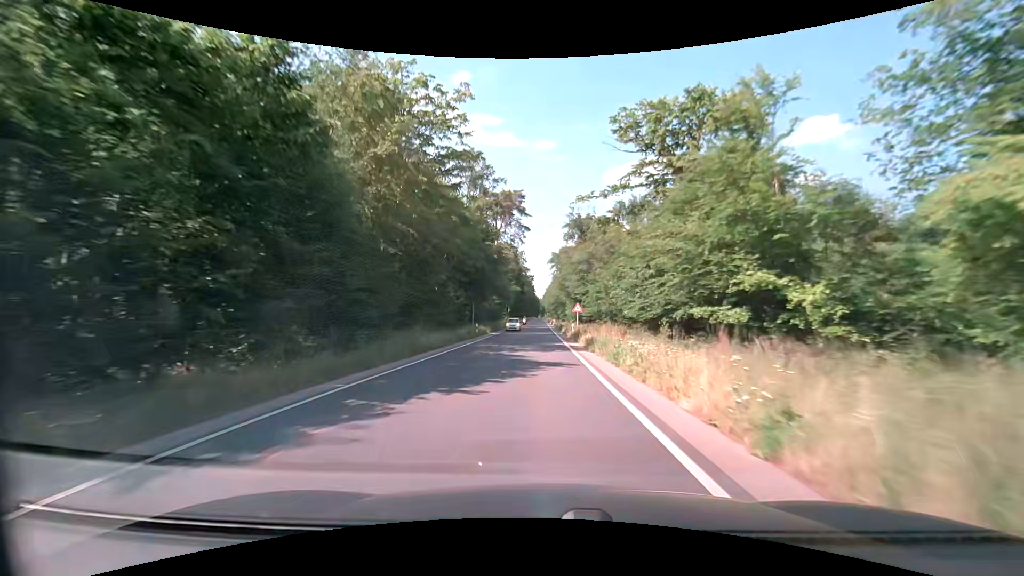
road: secondary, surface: asphalt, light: Day
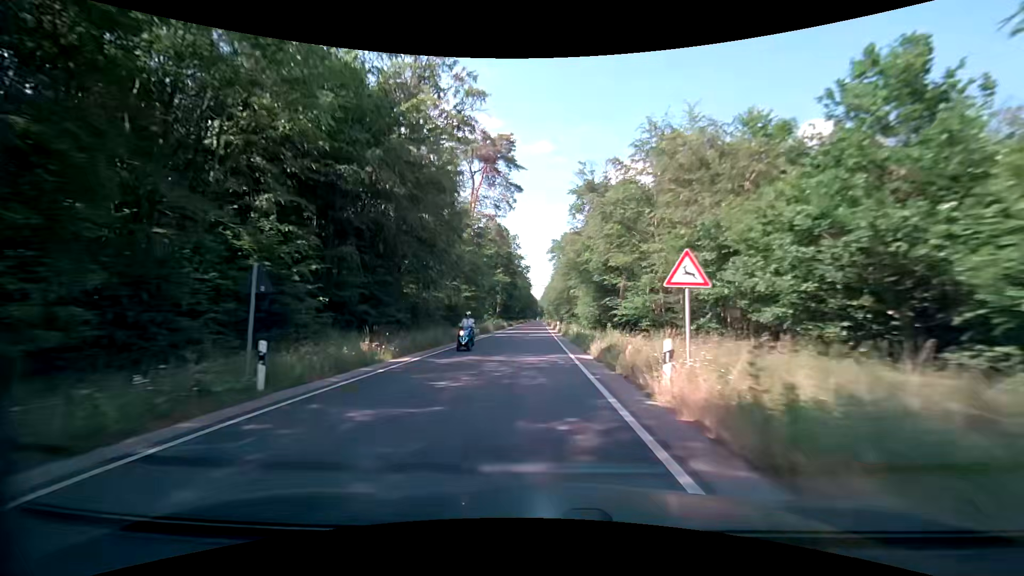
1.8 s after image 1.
(+0.1, +31.9) m; 0°
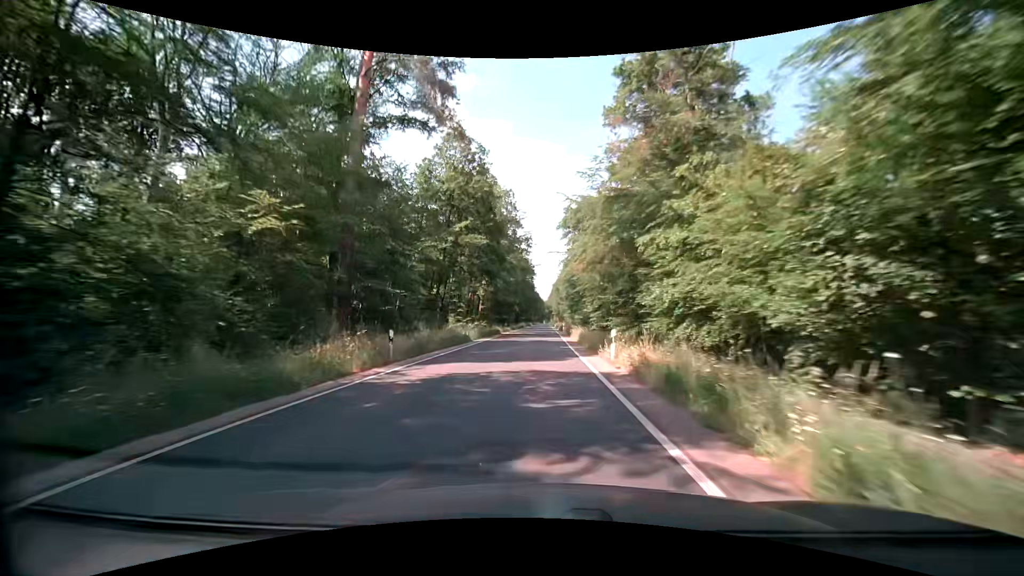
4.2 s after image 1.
(-0.3, +42.6) m; 0°
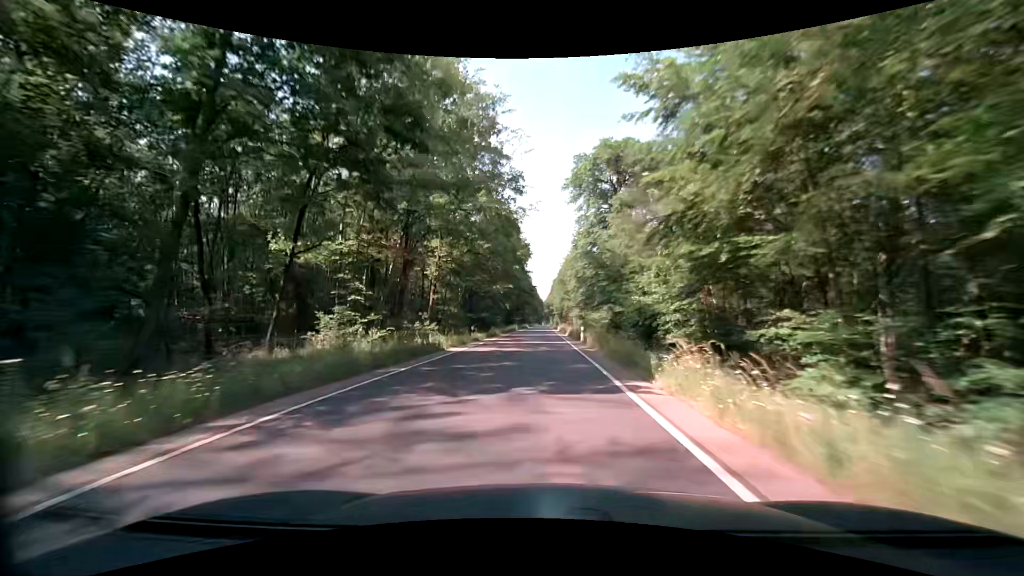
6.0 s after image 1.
(-0.3, +32.0) m; -1°
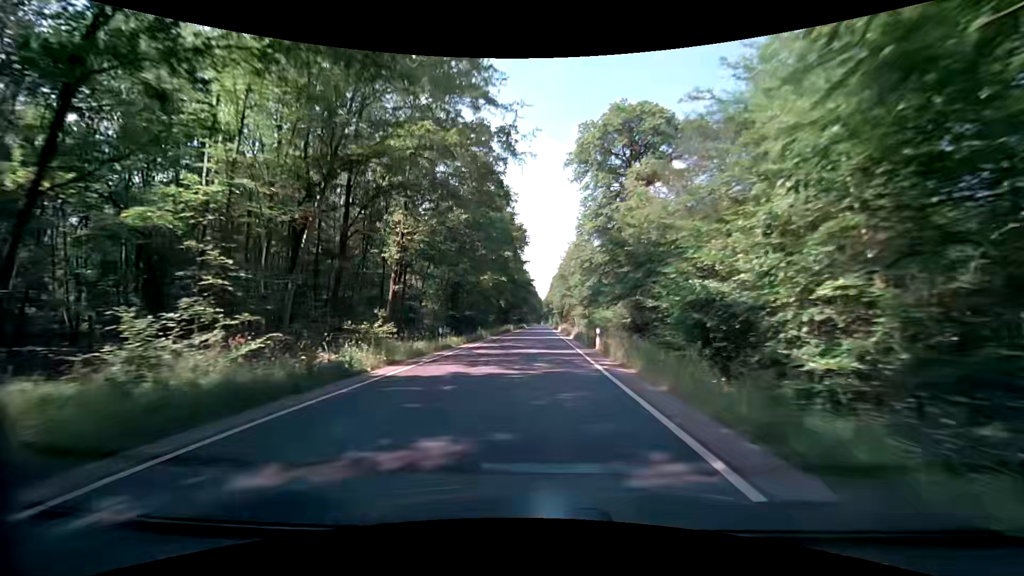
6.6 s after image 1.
(+0.1, +10.7) m; +1°
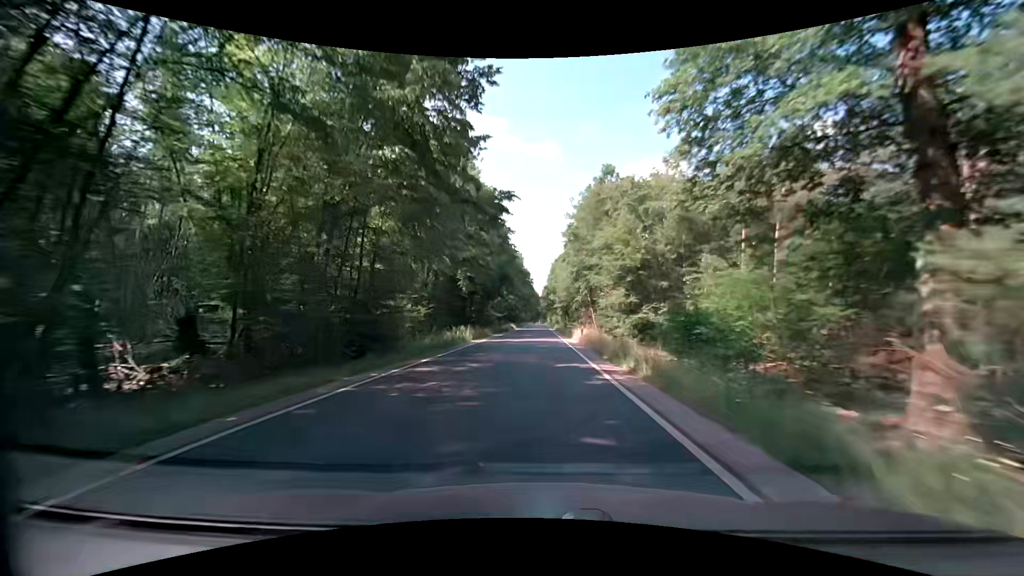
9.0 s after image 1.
(0.0, +42.9) m; 0°
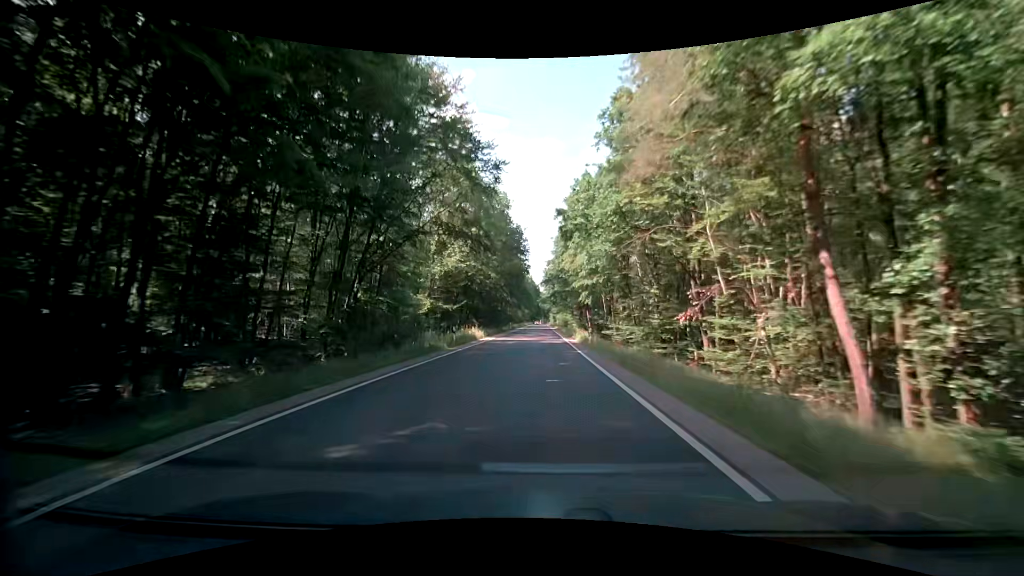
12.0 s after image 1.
(+0.3, +53.7) m; +1°
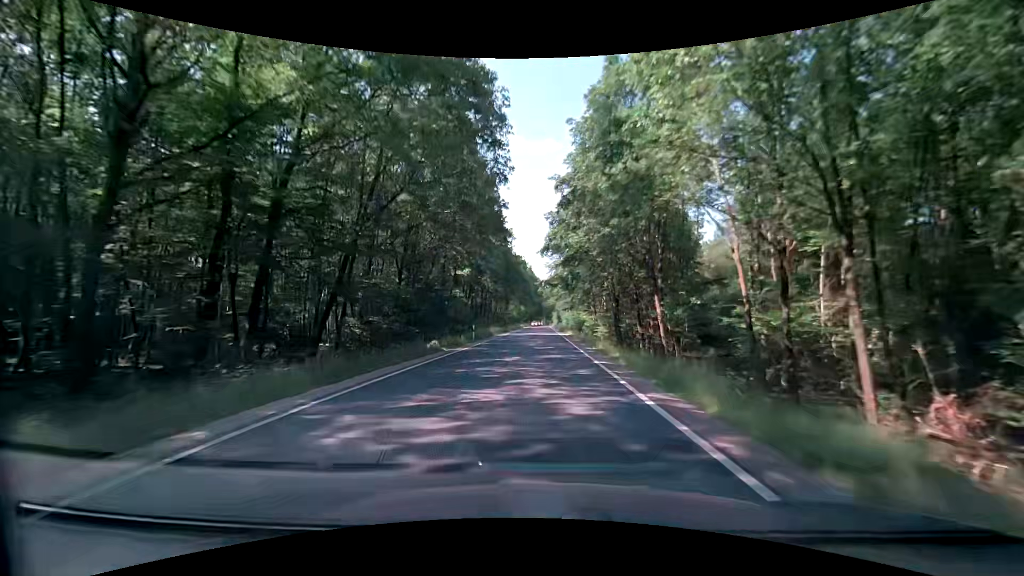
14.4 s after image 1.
(-0.3, +43.1) m; -1°
(0, +10) (0, +20) (0, +30) (0, +40) (0, +50) (0, +60) (0, +70) (0, +80) (+1, +90) (+1, +100) m
